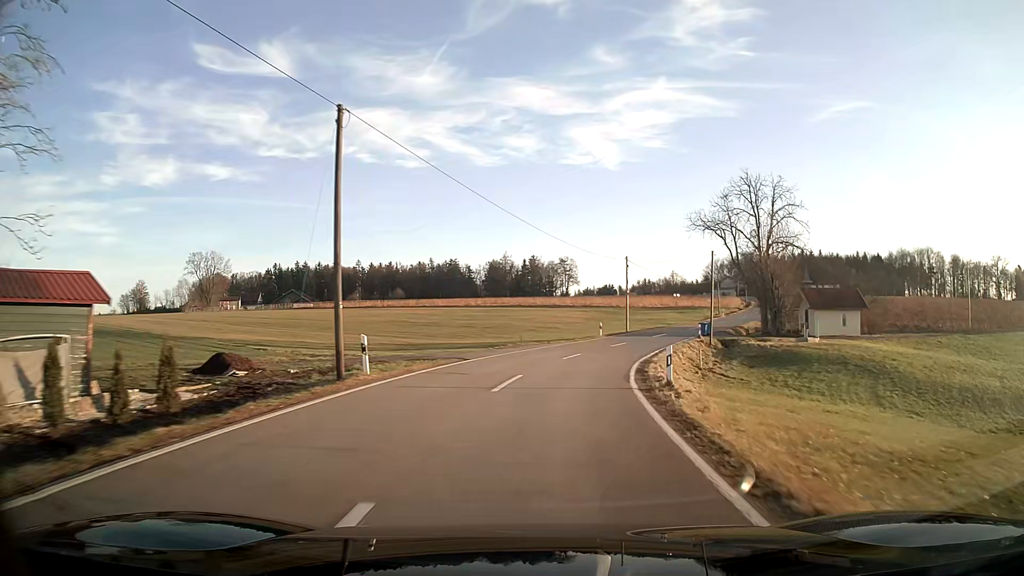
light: Day
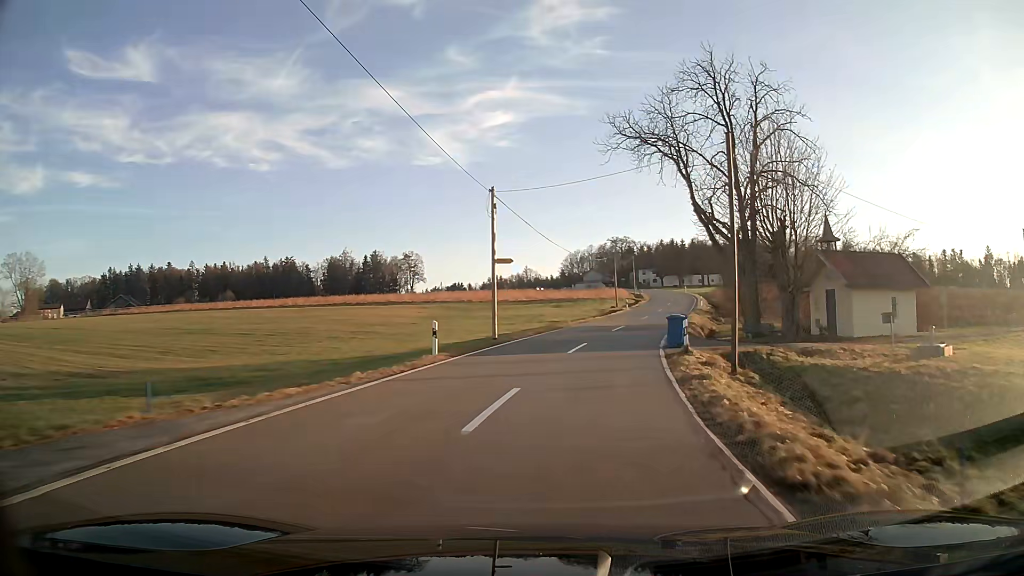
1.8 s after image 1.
(+3.1, +29.2) m; +13°
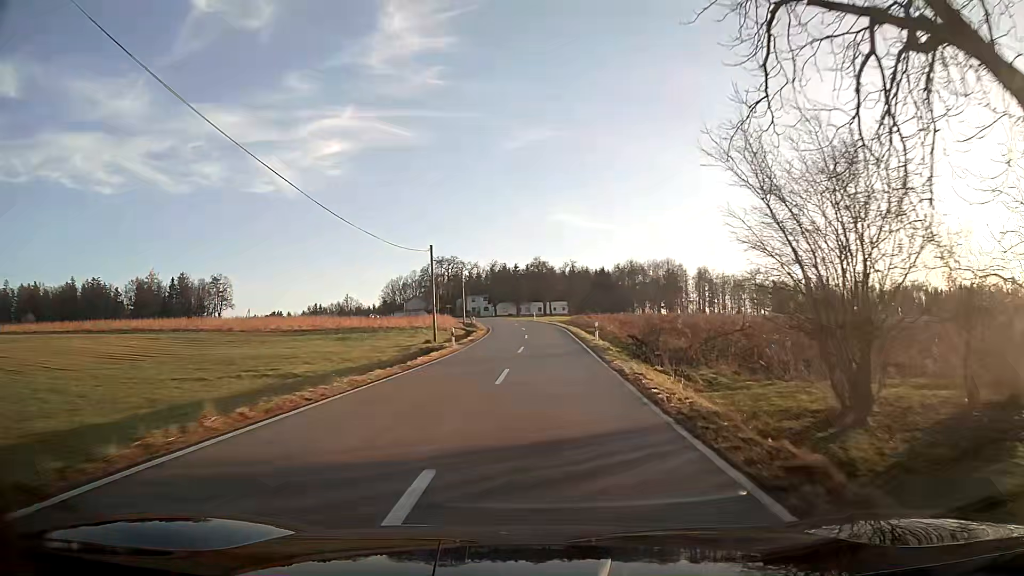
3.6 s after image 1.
(+3.7, +29.5) m; +13°
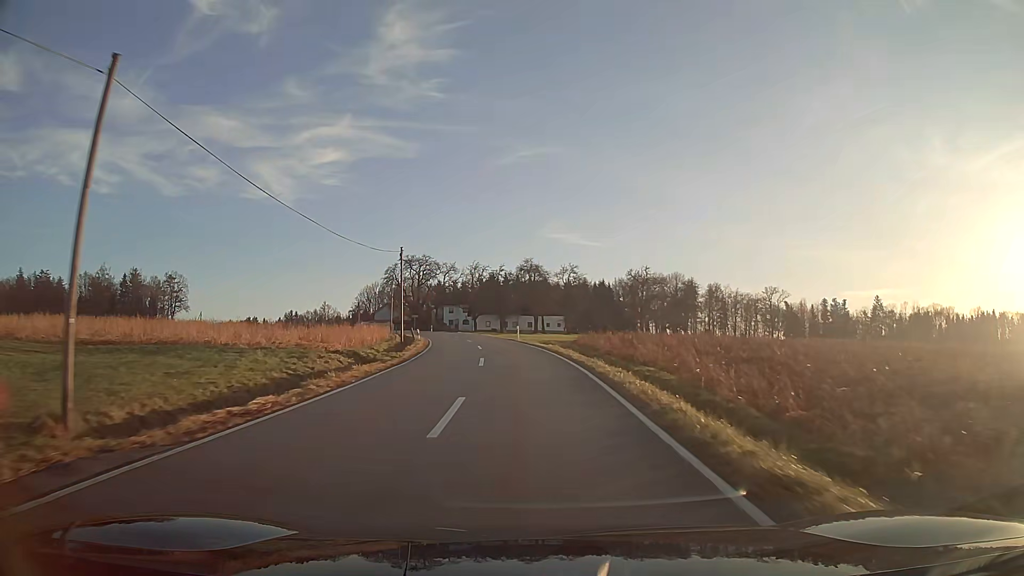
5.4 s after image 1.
(+0.7, +30.8) m; +1°
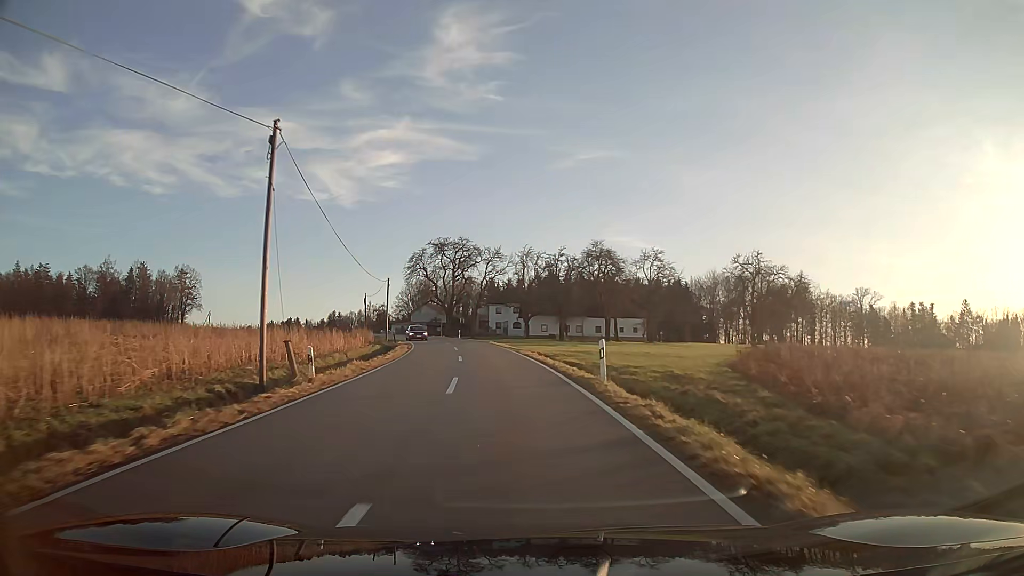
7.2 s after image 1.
(-1.3, +31.7) m; -6°
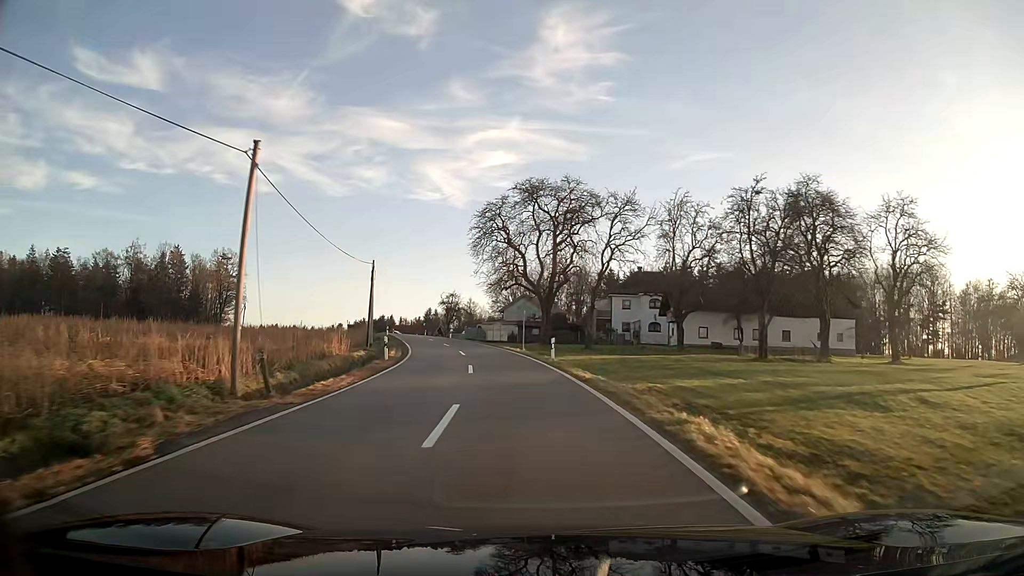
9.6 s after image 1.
(-3.4, +42.4) m; -9°
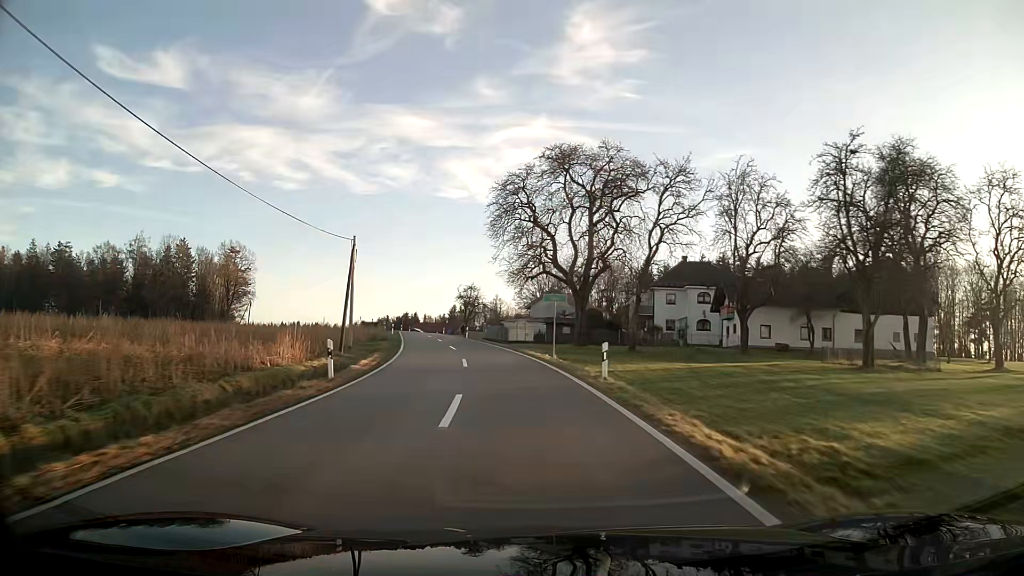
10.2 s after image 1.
(-0.2, +11.0) m; -2°
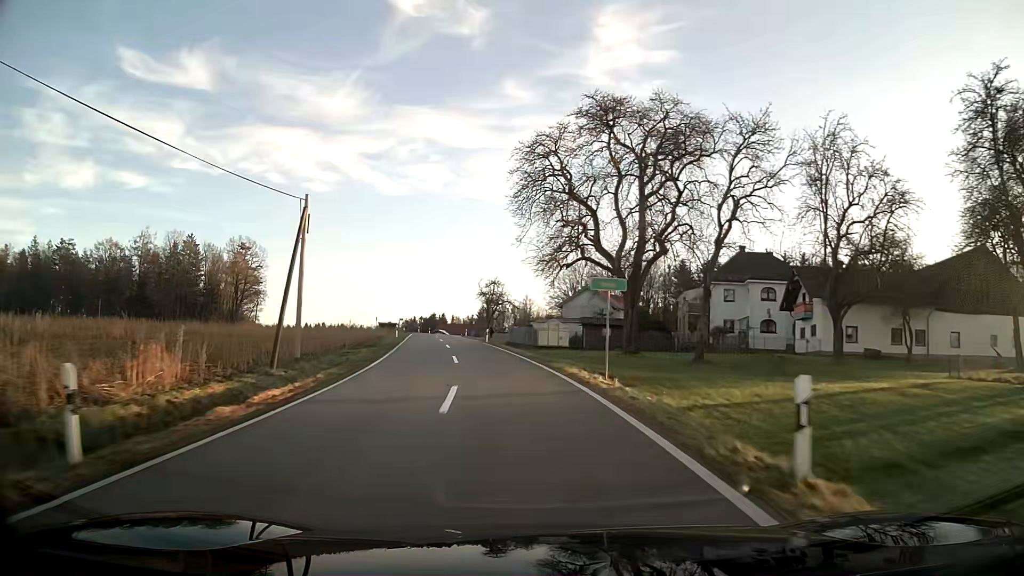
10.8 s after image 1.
(-0.3, +11.1) m; -3°
